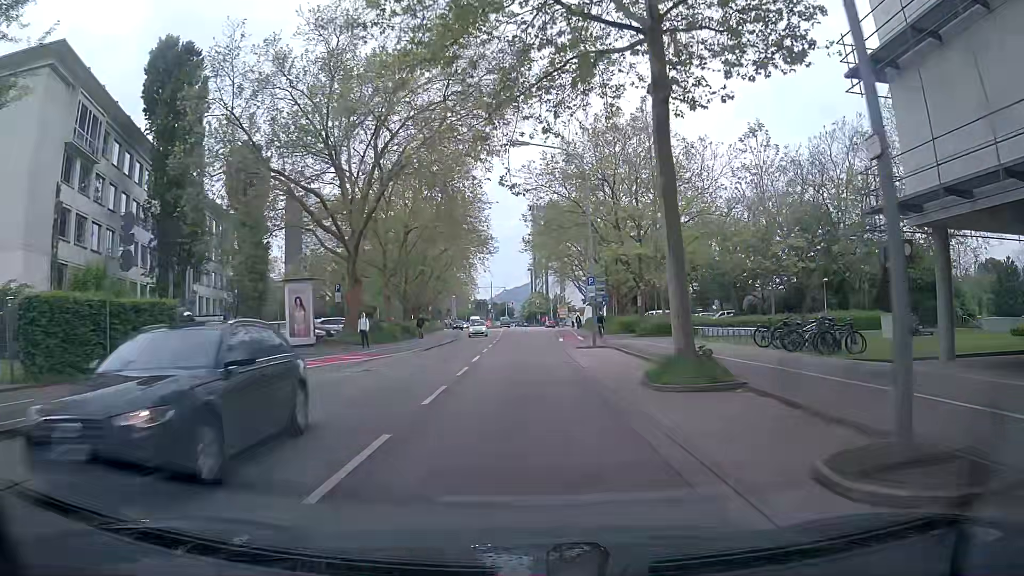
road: secondary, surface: asphalt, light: Day
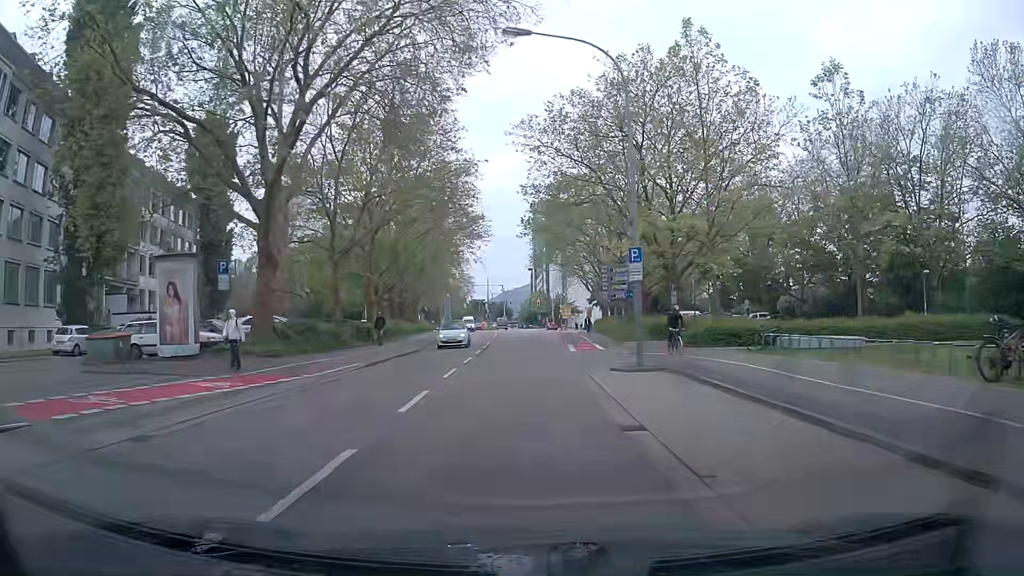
(0.0, +12.9) m; 0°
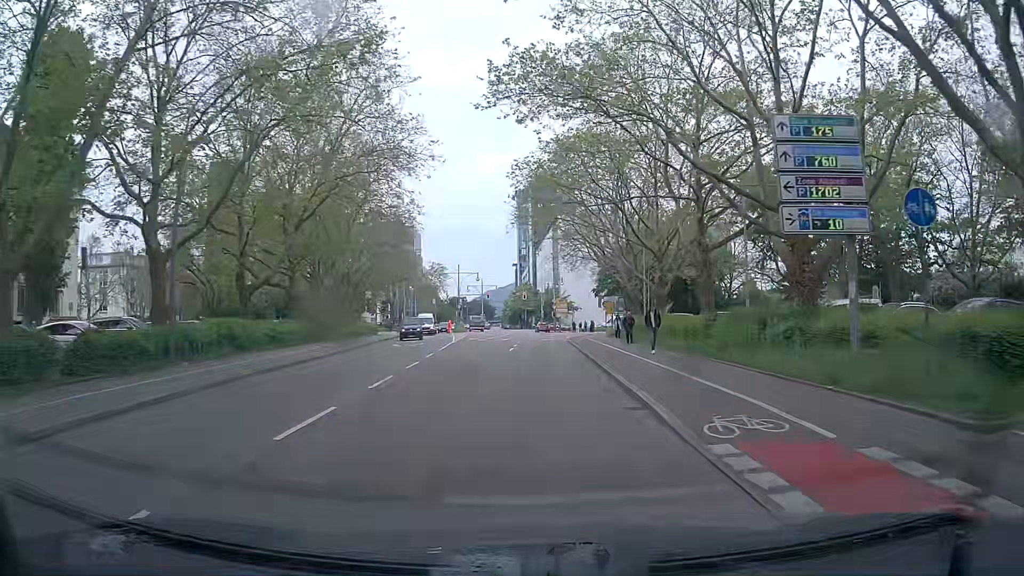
(0.0, +33.0) m; +1°
(0, +10) (0, +20) (+1, +30) (+1, +40) (+1, +50) (+2, +60) (+4, +70) (+5, +80) (+6, +90) (+7, +99) m
